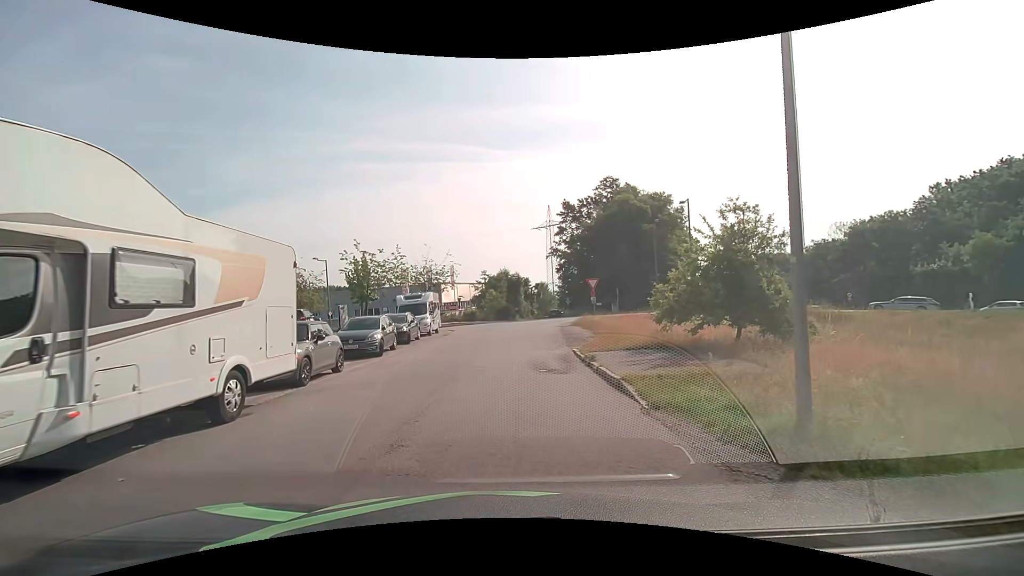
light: Day
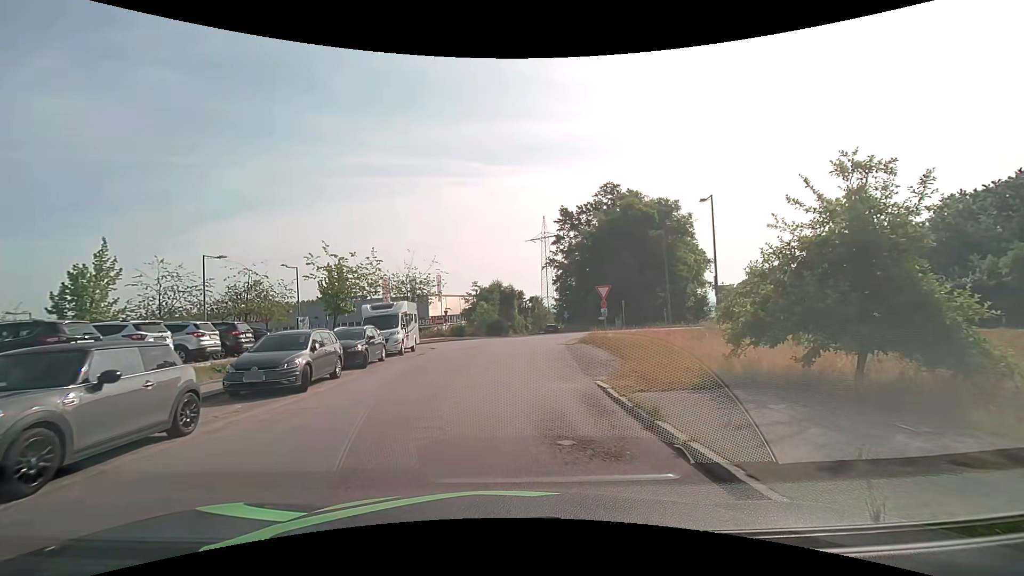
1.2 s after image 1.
(0.0, +6.0) m; -1°
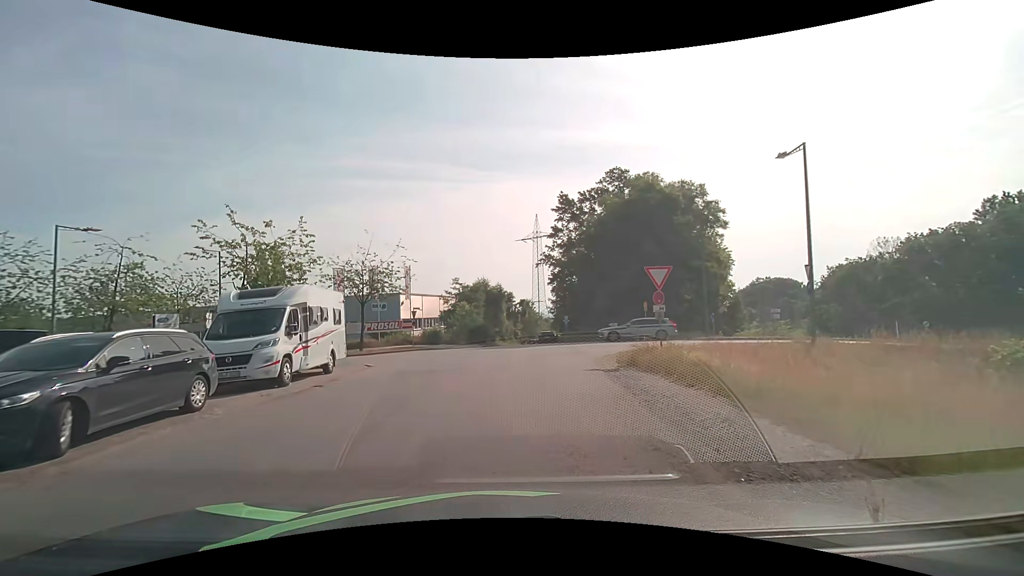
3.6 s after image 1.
(+0.4, +11.6) m; +2°
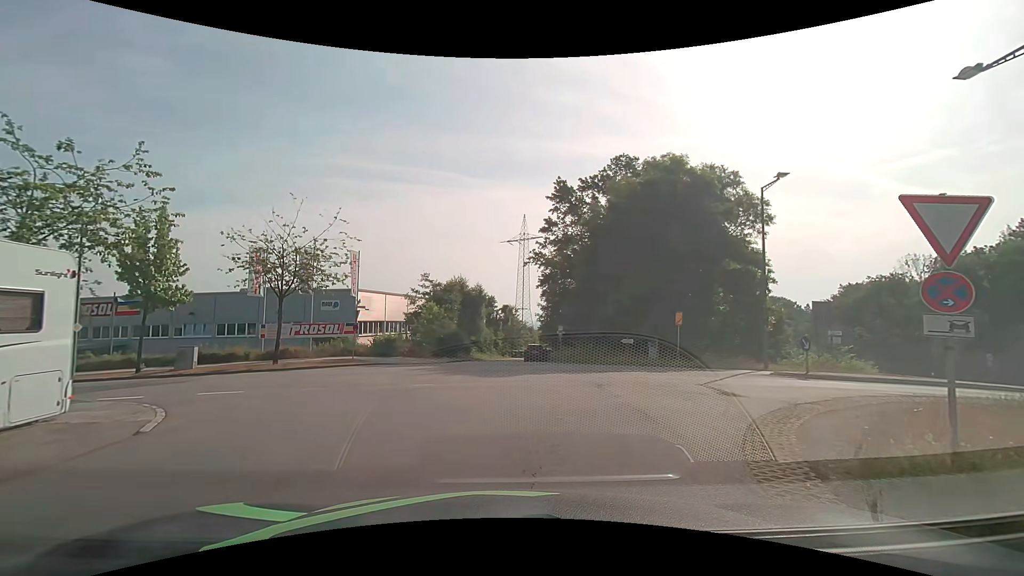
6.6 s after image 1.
(+0.3, +10.5) m; +3°
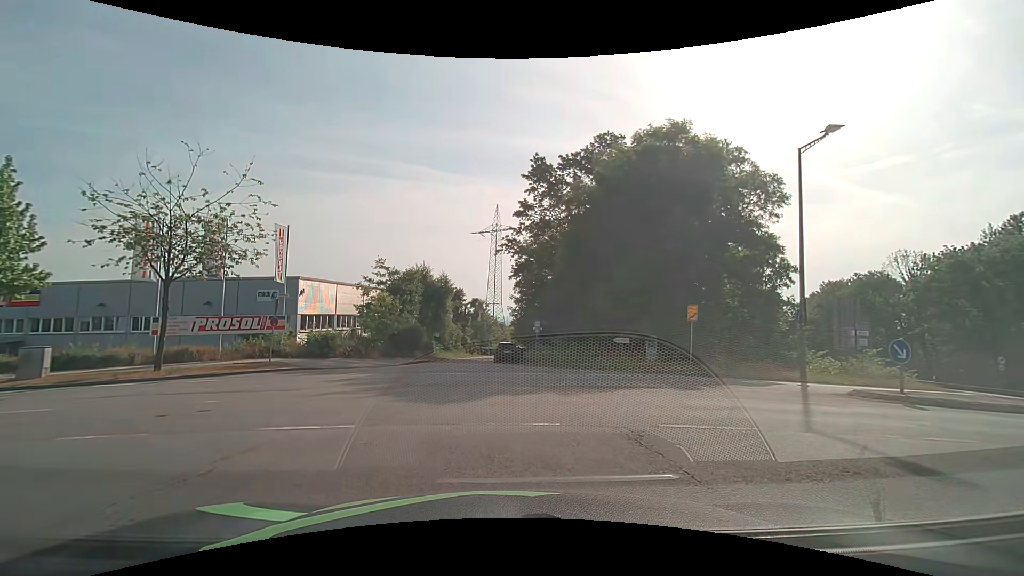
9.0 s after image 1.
(+0.2, +6.2) m; +2°
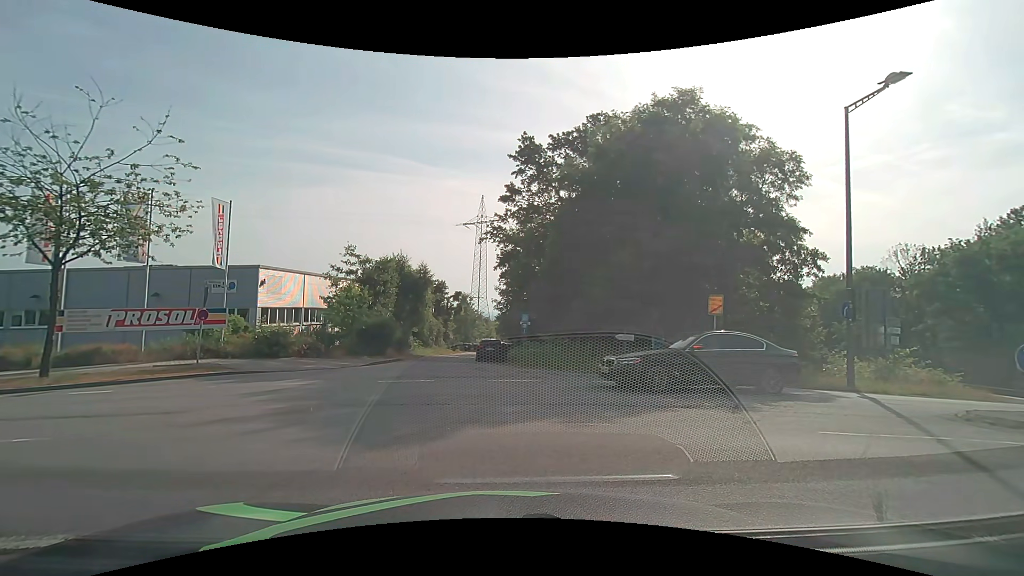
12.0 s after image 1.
(+0.1, +3.7) m; +2°
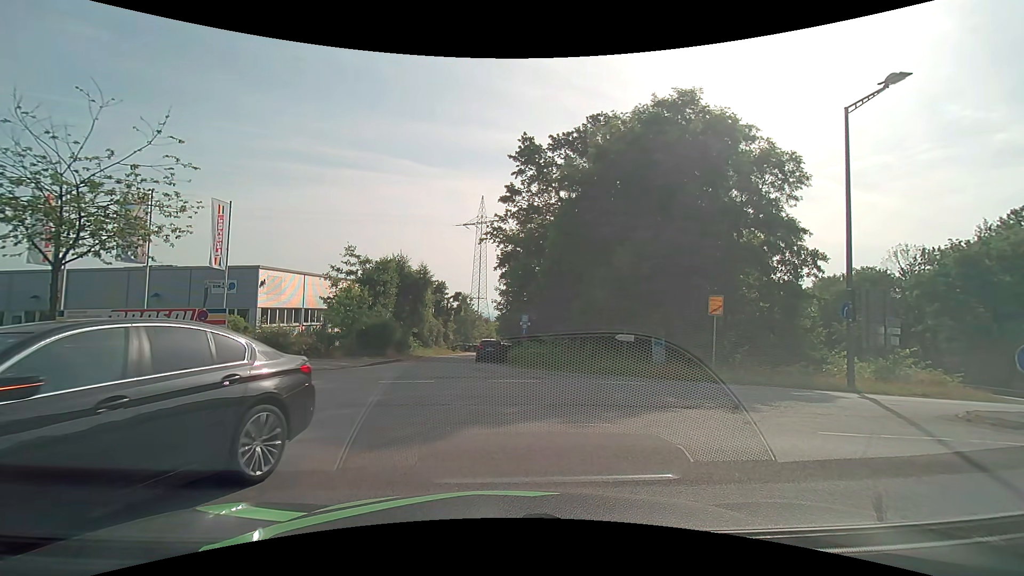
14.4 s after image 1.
(0.0, 0.0) m; 0°
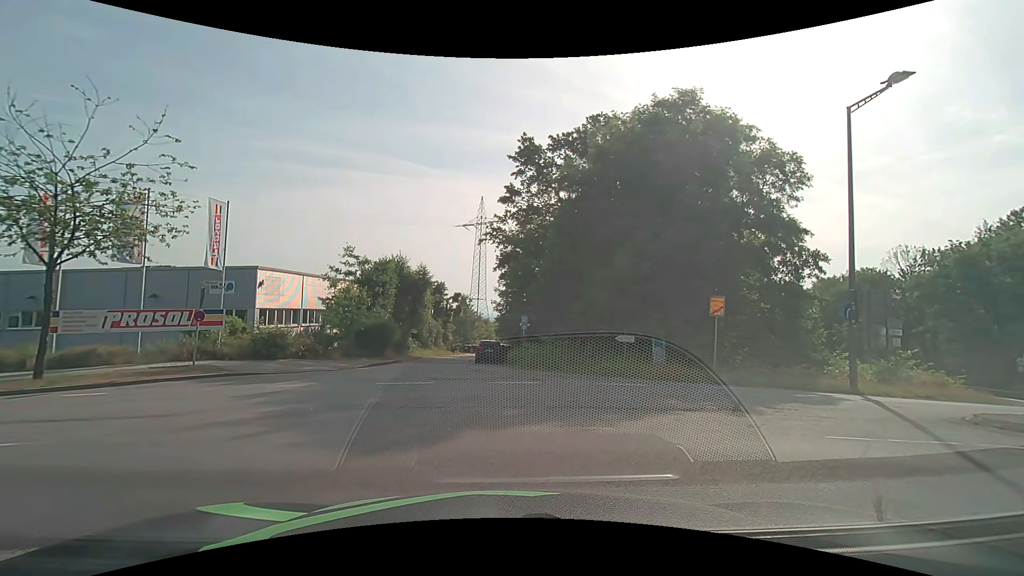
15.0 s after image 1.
(0.0, +0.2) m; 0°
(-1, +10) (-10, +14) (-20, +15) (-30, +15) (-40, +16) (-50, +17) (-60, +18) (-70, +20) (-80, +21) (-90, +23) m
